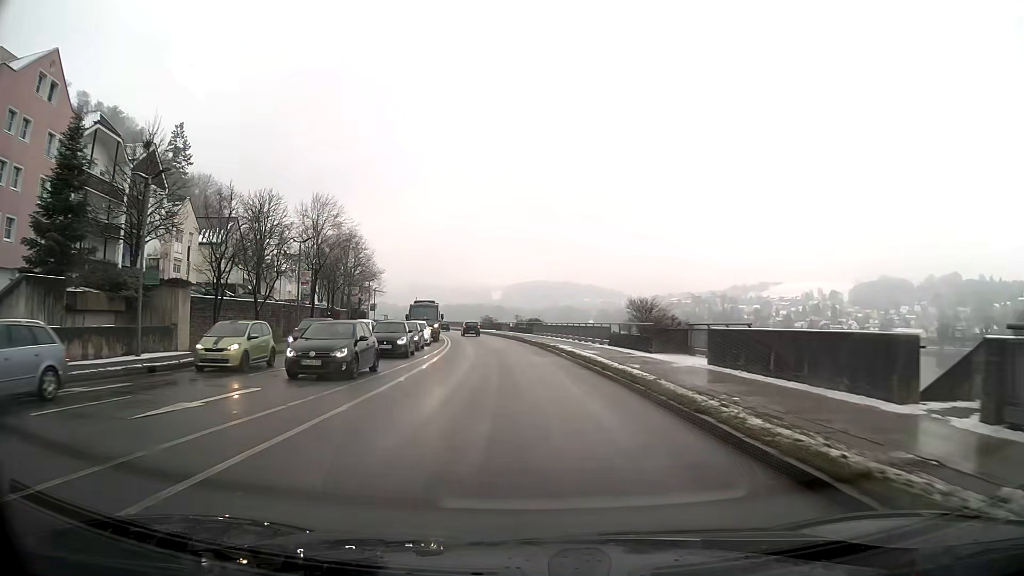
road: primary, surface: asphalt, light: Day
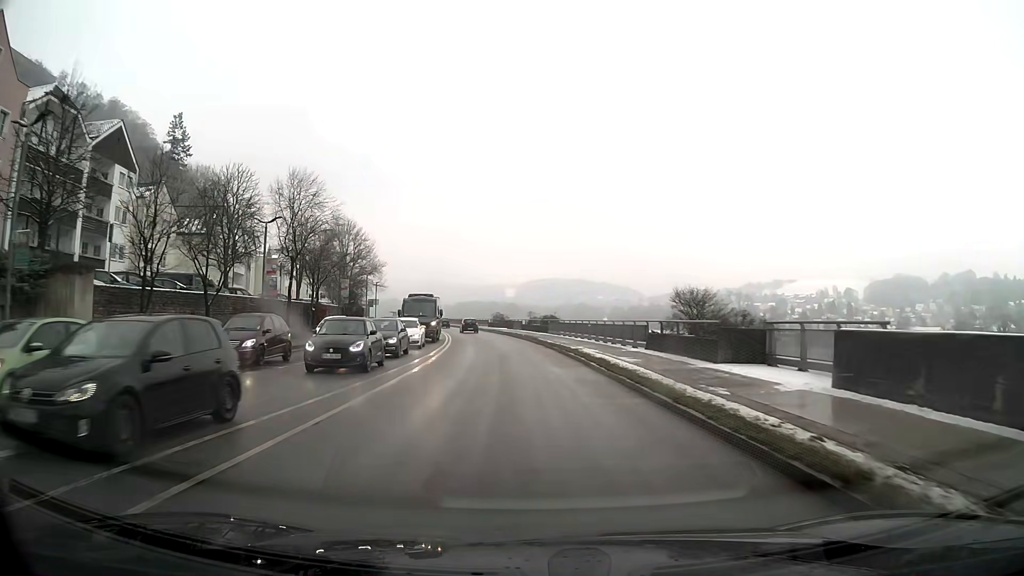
(-0.1, +7.5) m; -1°
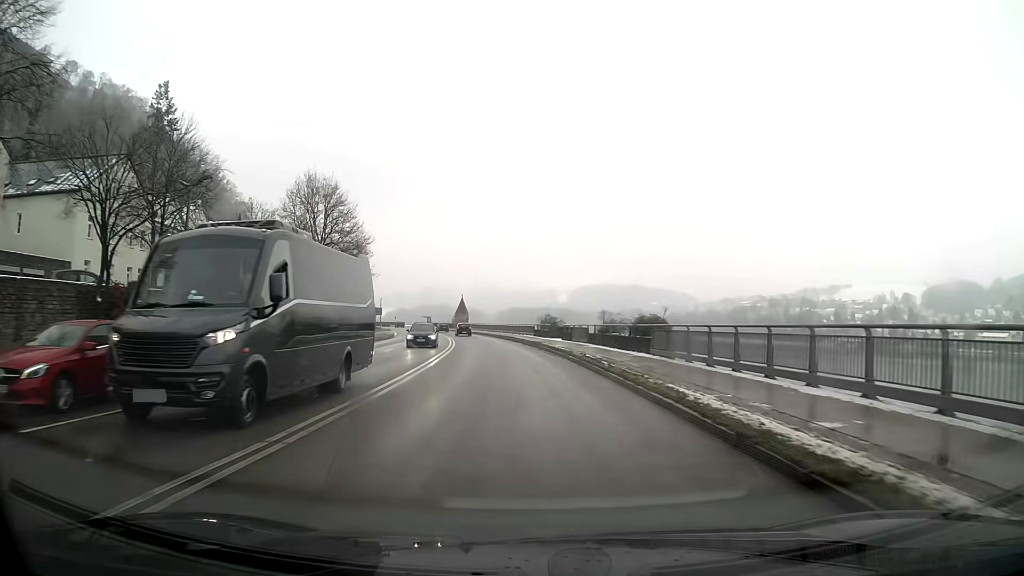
(-1.1, +30.5) m; -4°
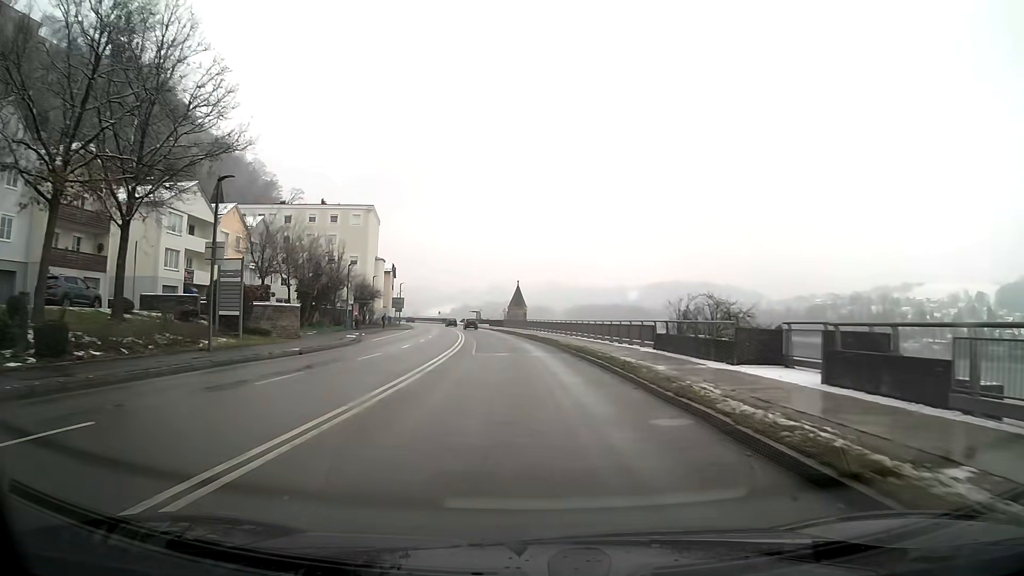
(-2.0, +39.0) m; -6°
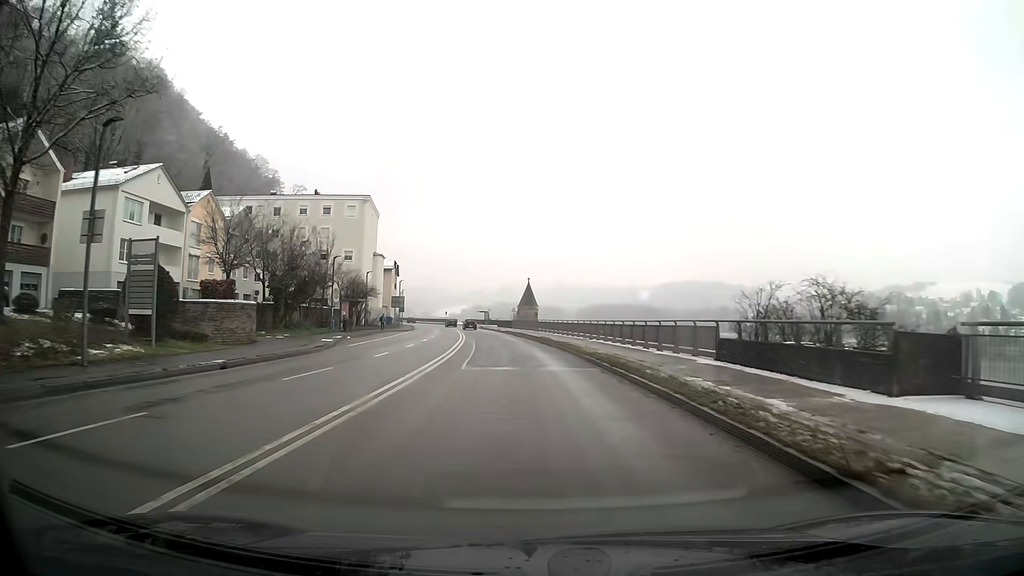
(-0.1, +8.0) m; -1°
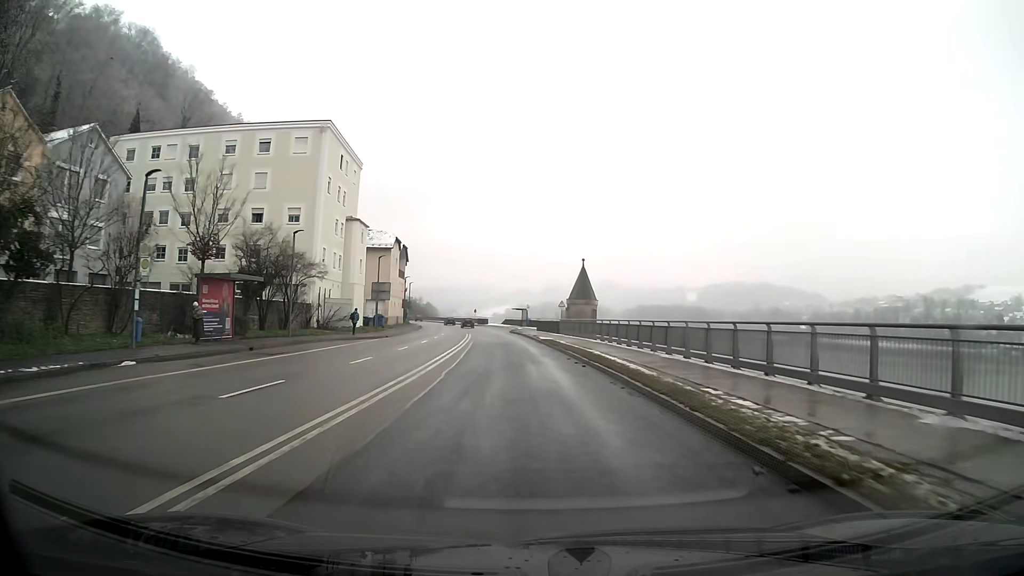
(-1.1, +32.5) m; -4°
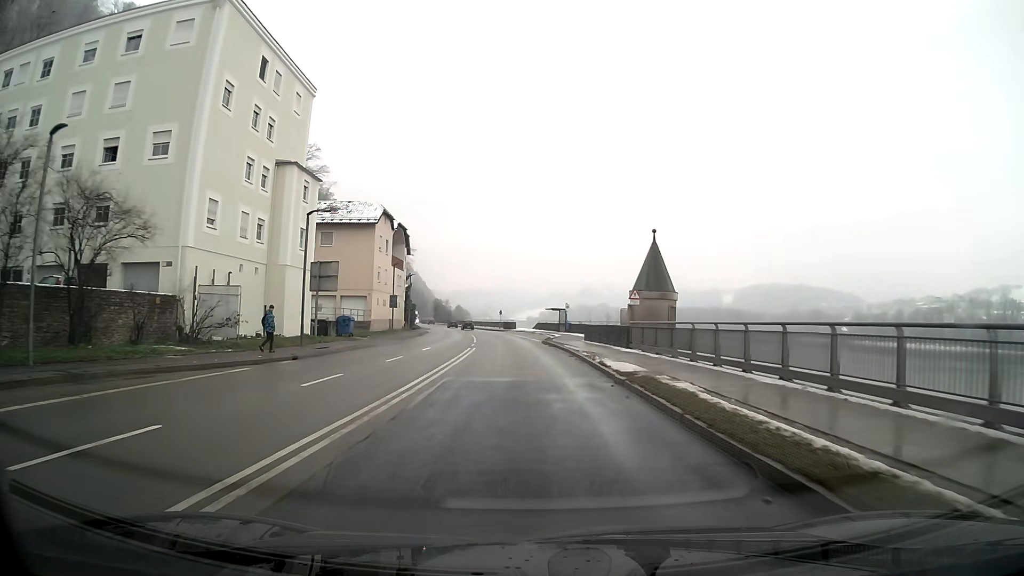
(-0.6, +24.0) m; -3°
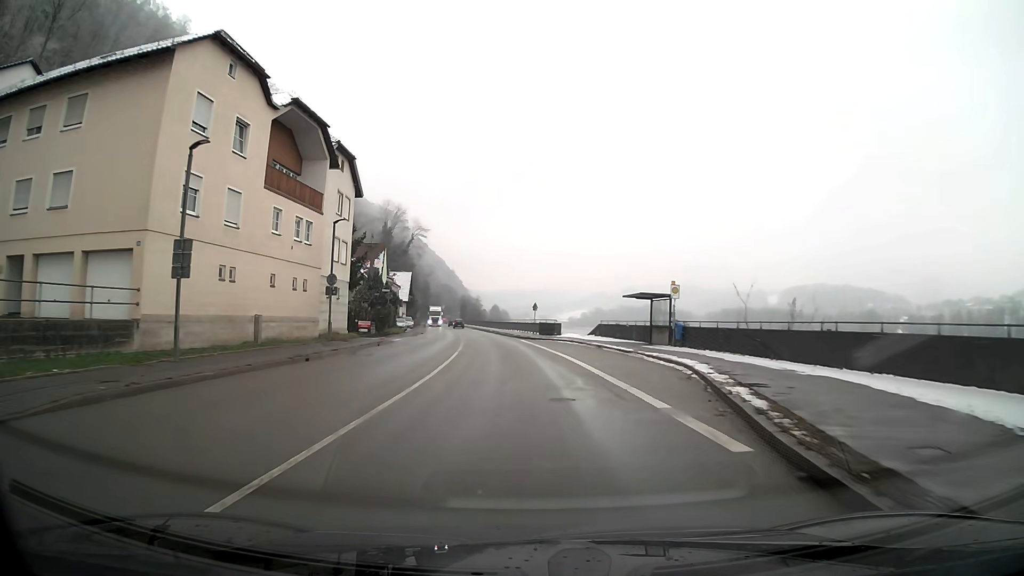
(-1.2, +40.4) m; -3°
